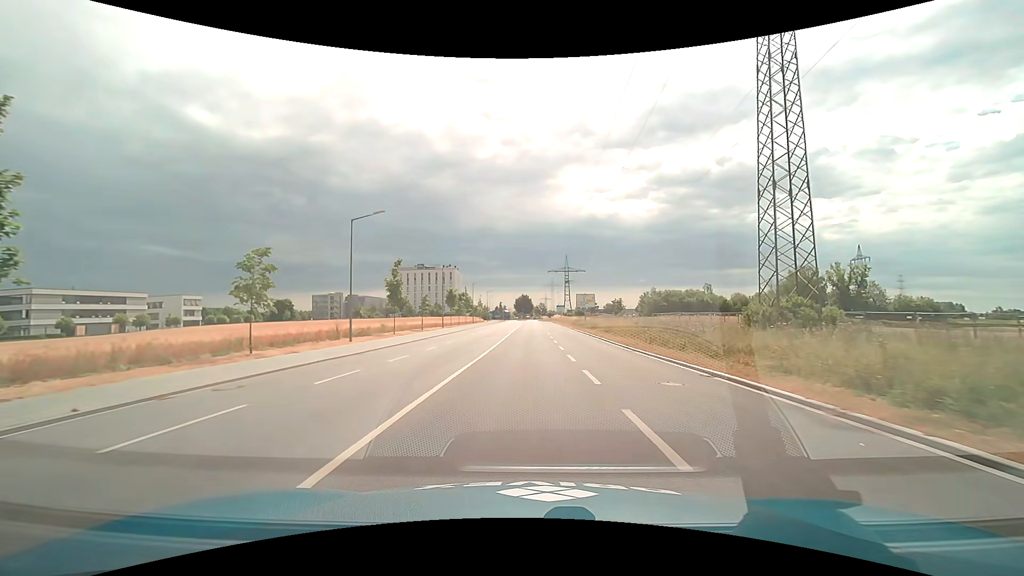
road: tertiary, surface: asphalt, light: Day
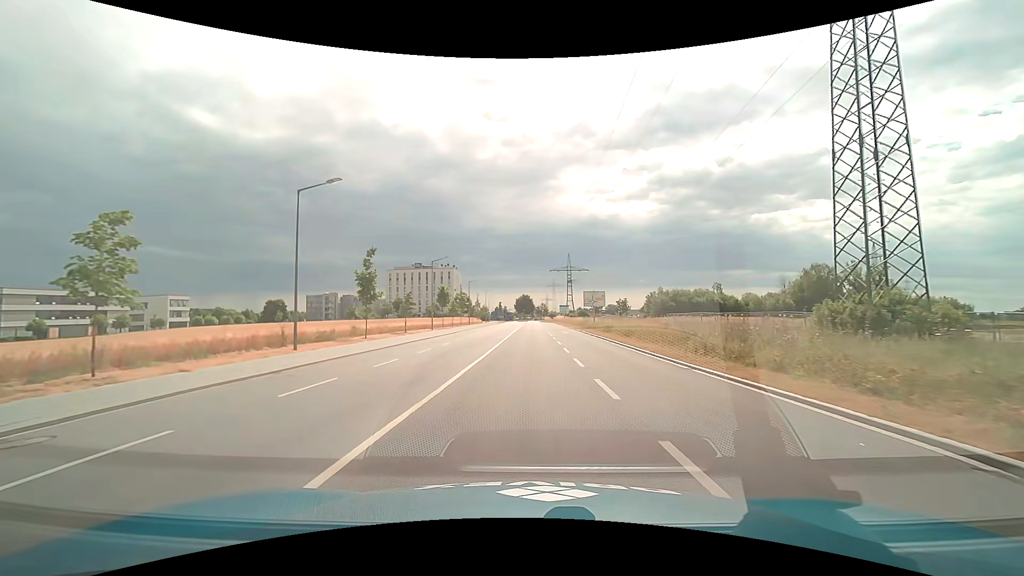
(0.0, +8.0) m; 0°
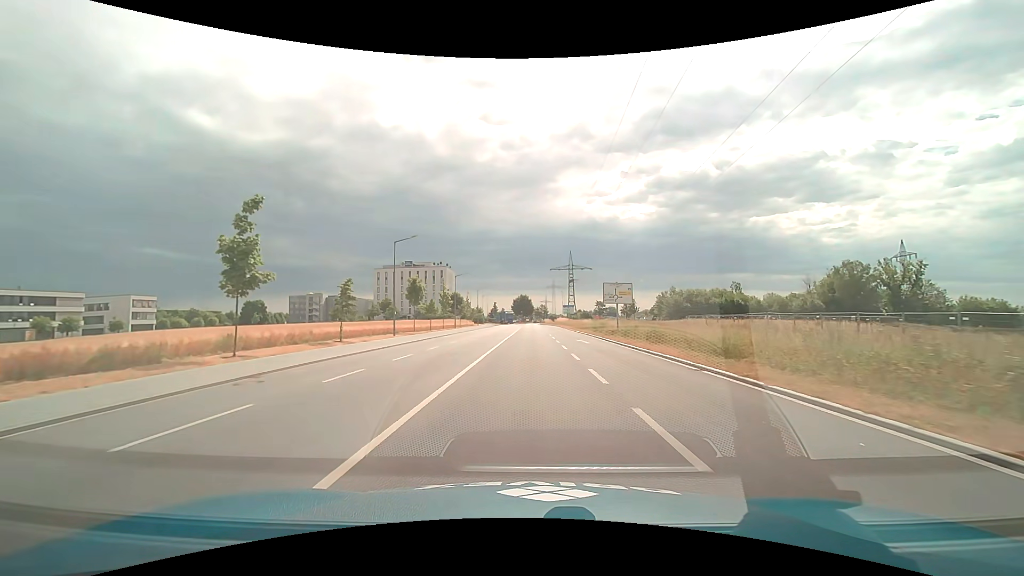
(0.0, +16.1) m; 0°
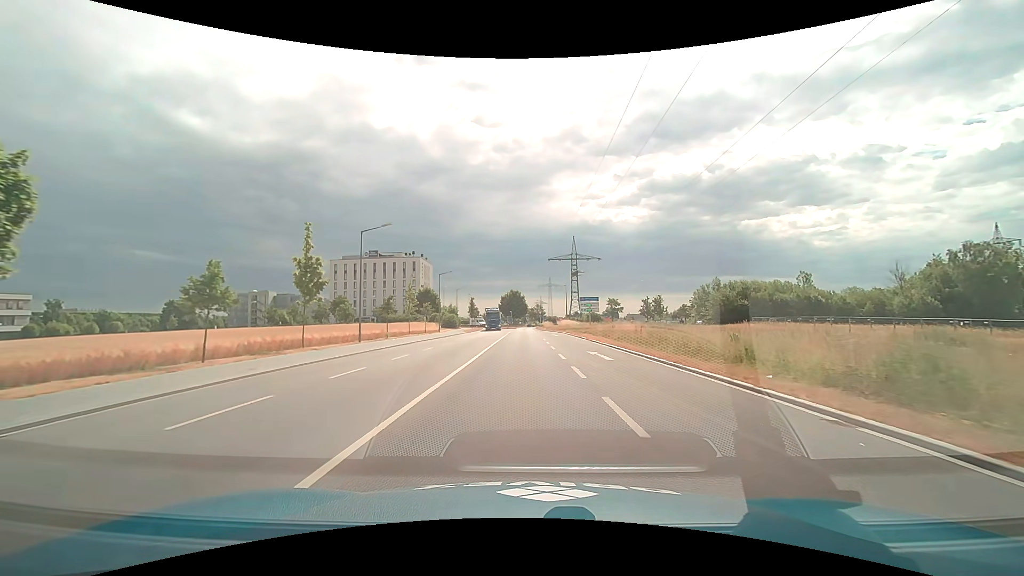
(+0.4, +40.8) m; +1°
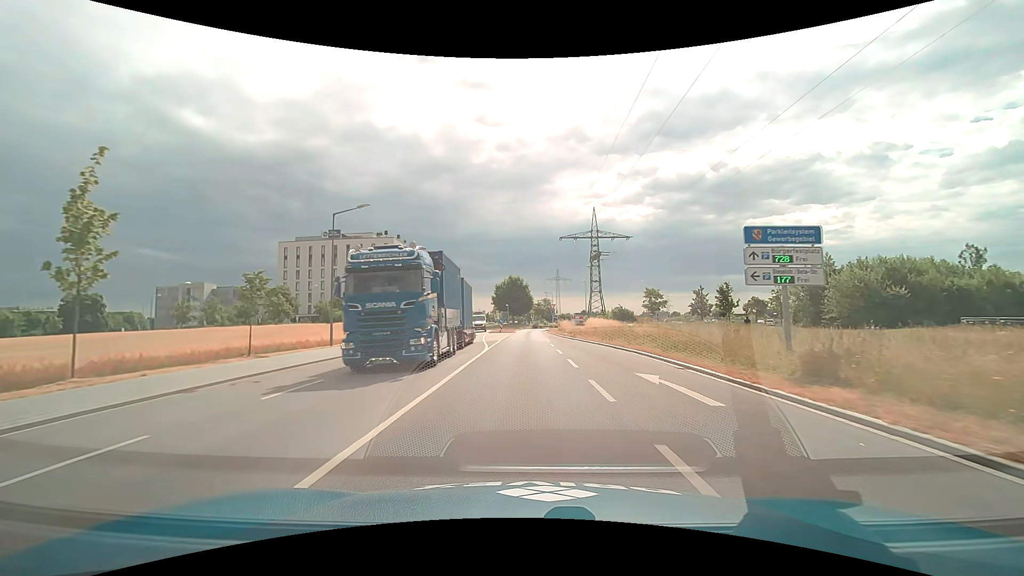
(-0.4, +39.5) m; -1°
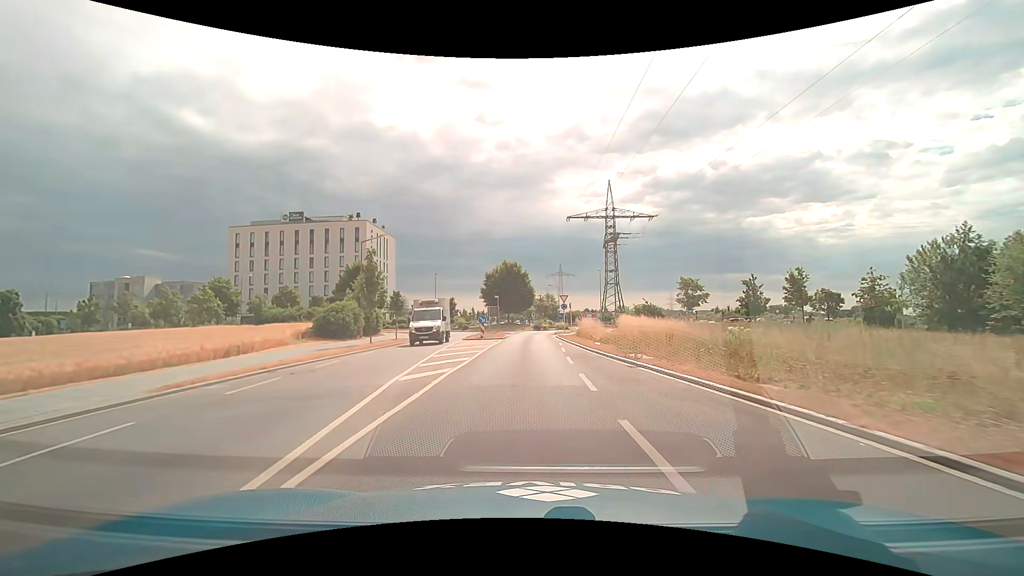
(0.0, +22.7) m; 0°
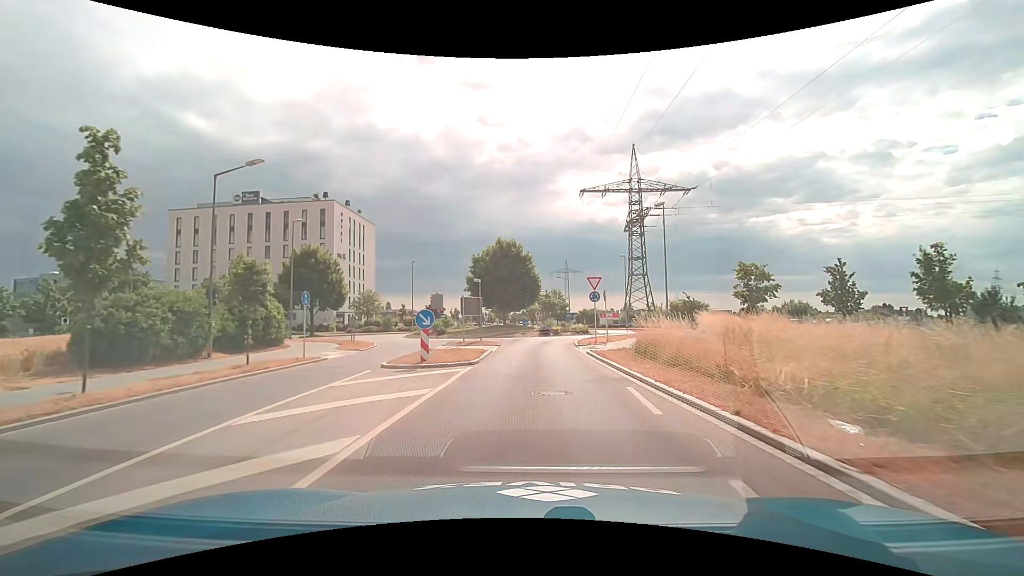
(0.0, +20.2) m; 0°
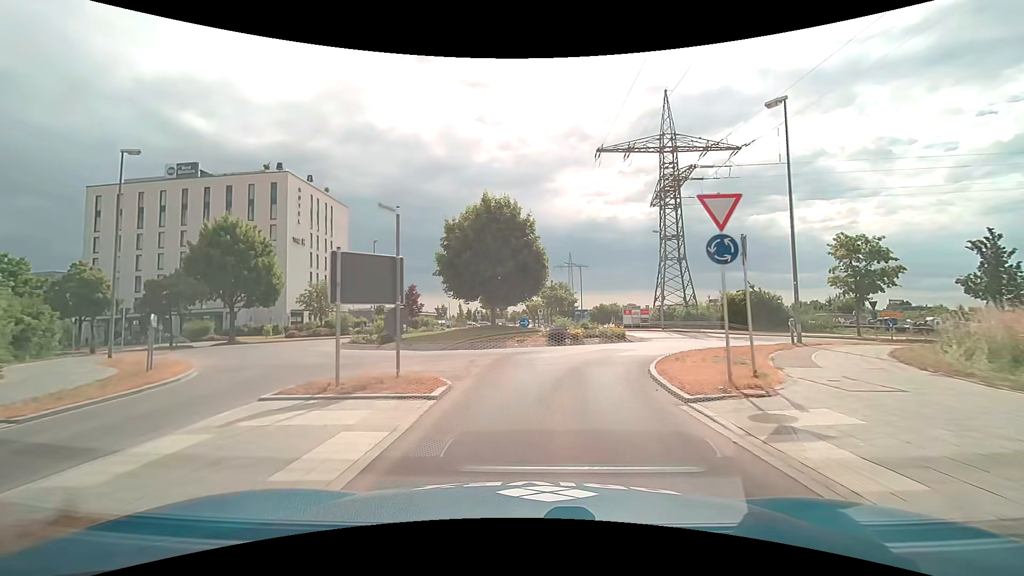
(-0.1, +17.8) m; 0°
(0, +10) (+4, +19) (+11, +26) (+15, +35) (+13, +45) (+7, +52) (-3, +55) (-13, +52) (-22, +48) (-31, +47) m
